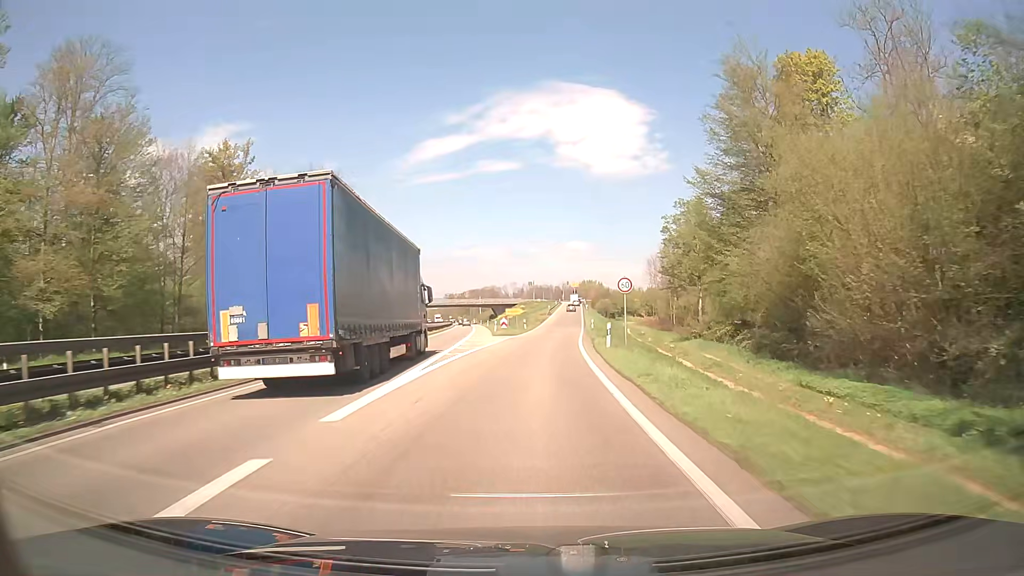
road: trunk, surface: asphalt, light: Day
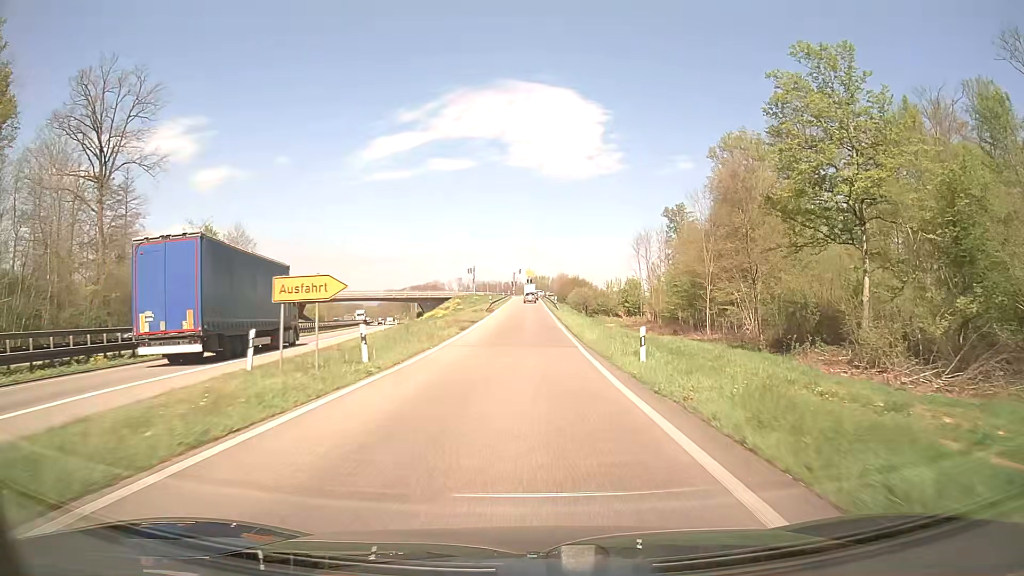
(+1.9, +50.5) m; +4°
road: trunk_link
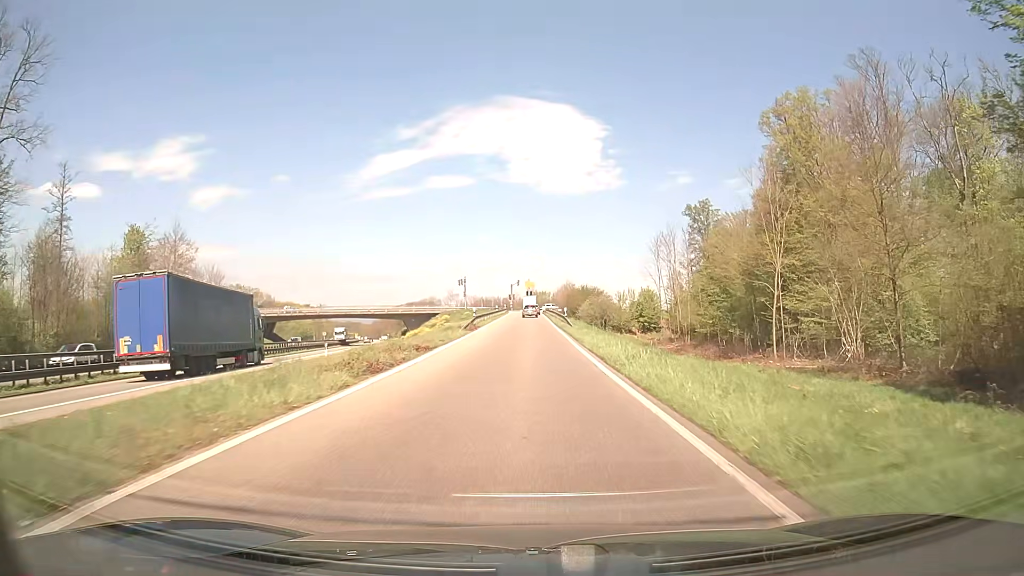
(0.0, +19.4) m; 0°
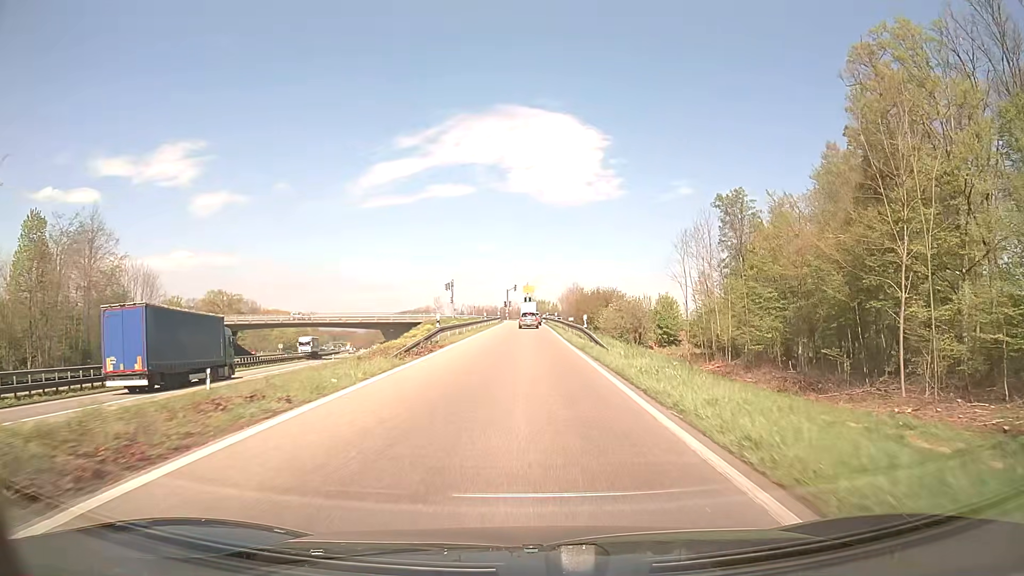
(0.0, +18.6) m; 0°
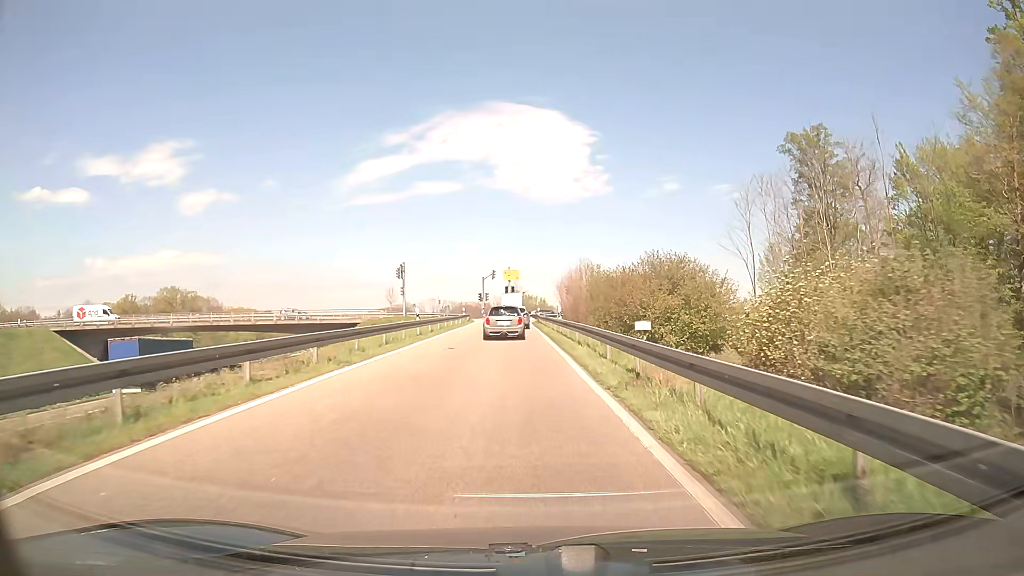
(+0.3, +30.7) m; +1°
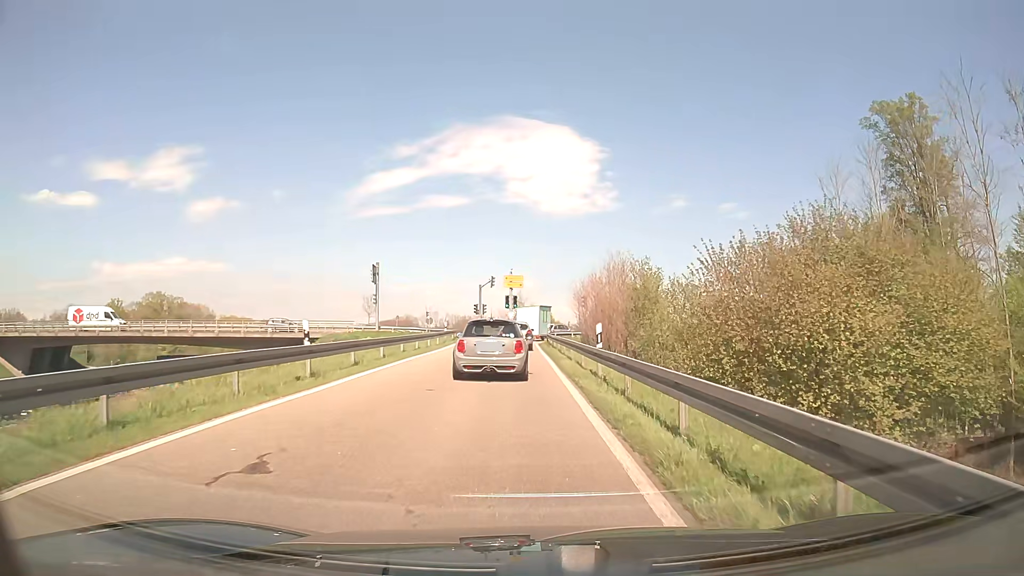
(-0.1, +15.8) m; 0°
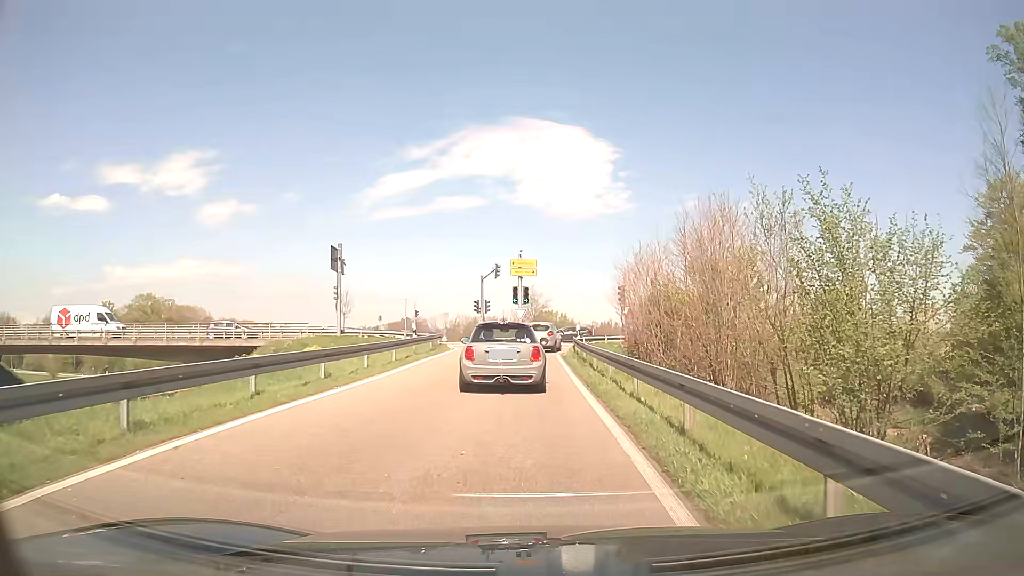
(-0.2, +15.9) m; -1°
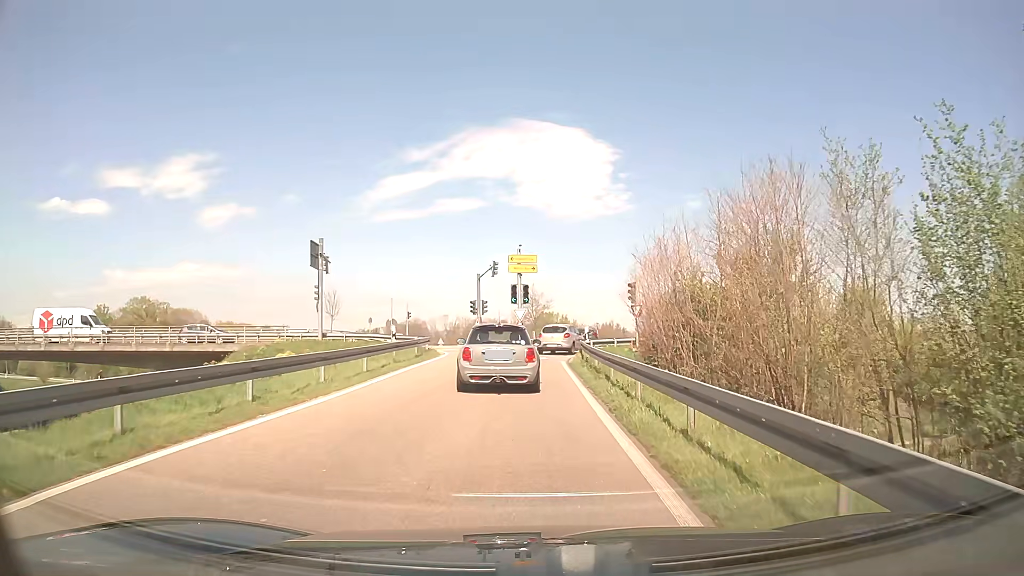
(0.0, +4.3) m; 0°
(0, +10) (0, +20) (0, +30) (+3, +39) (+10, +46) (+20, +50) (+29, +53) (+39, +56) (+48, +58) (+58, +61) m
